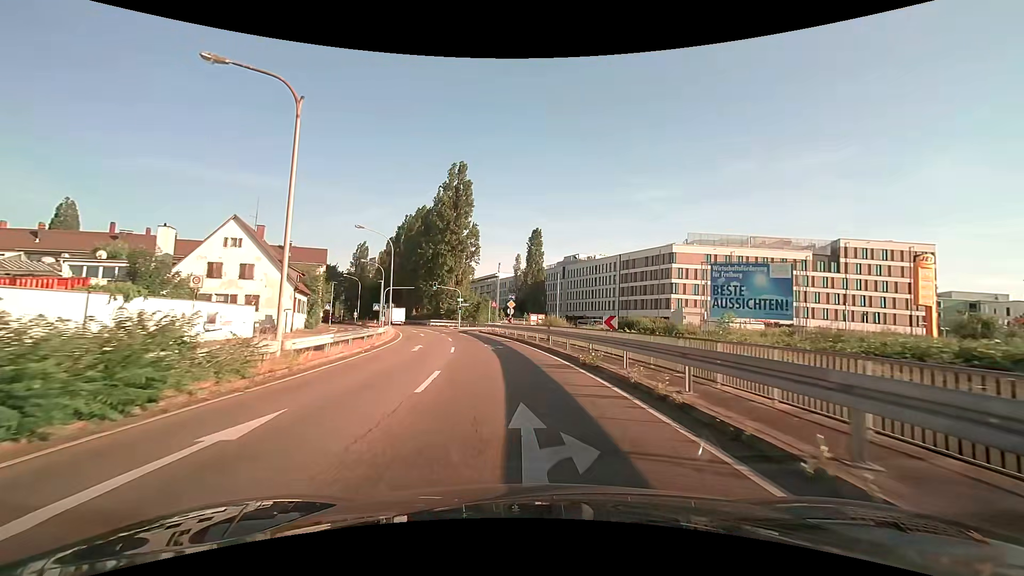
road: trunk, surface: asphalt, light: Day
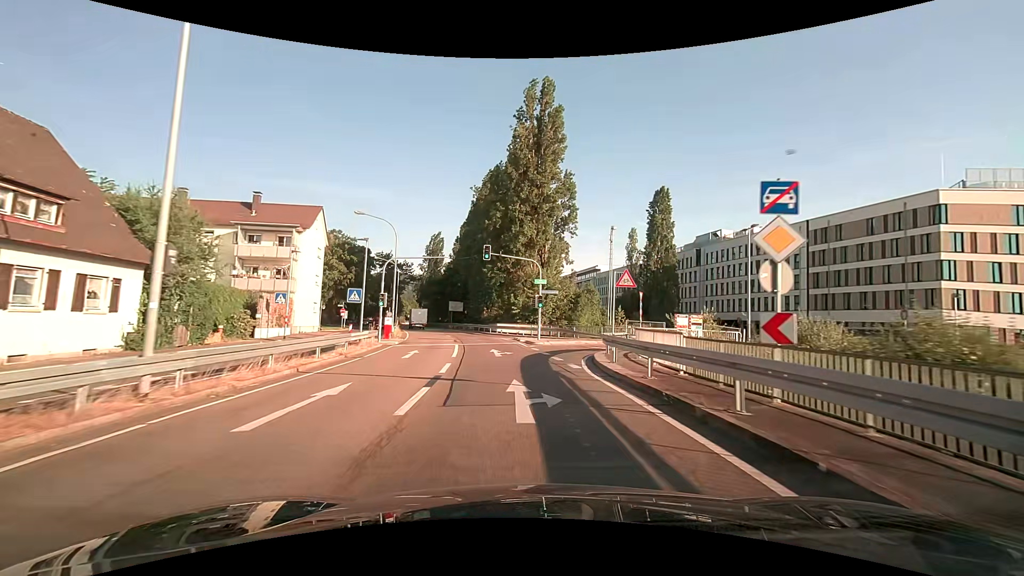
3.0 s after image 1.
(-3.7, +37.1) m; -11°
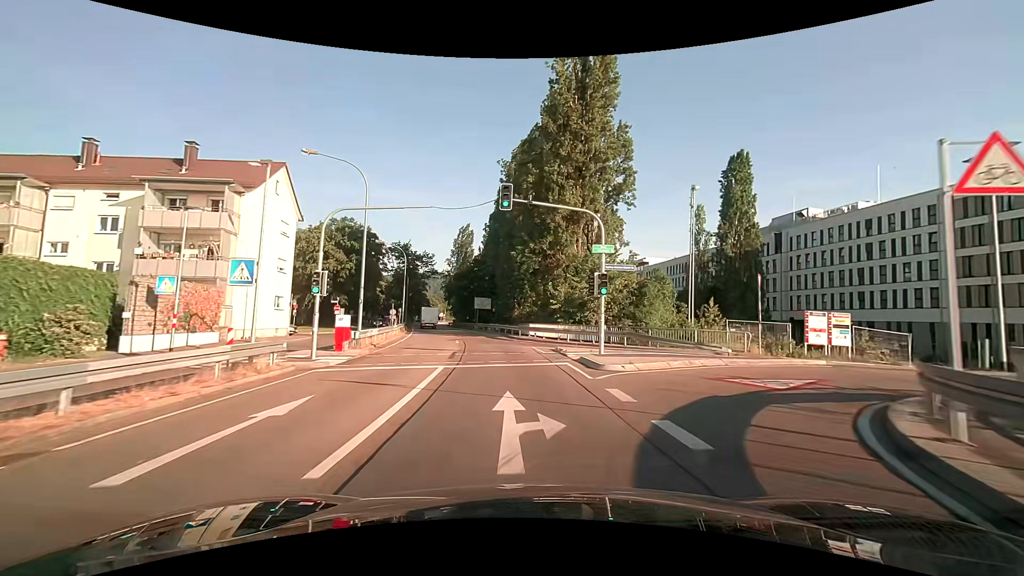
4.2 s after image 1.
(-0.5, +15.0) m; -4°
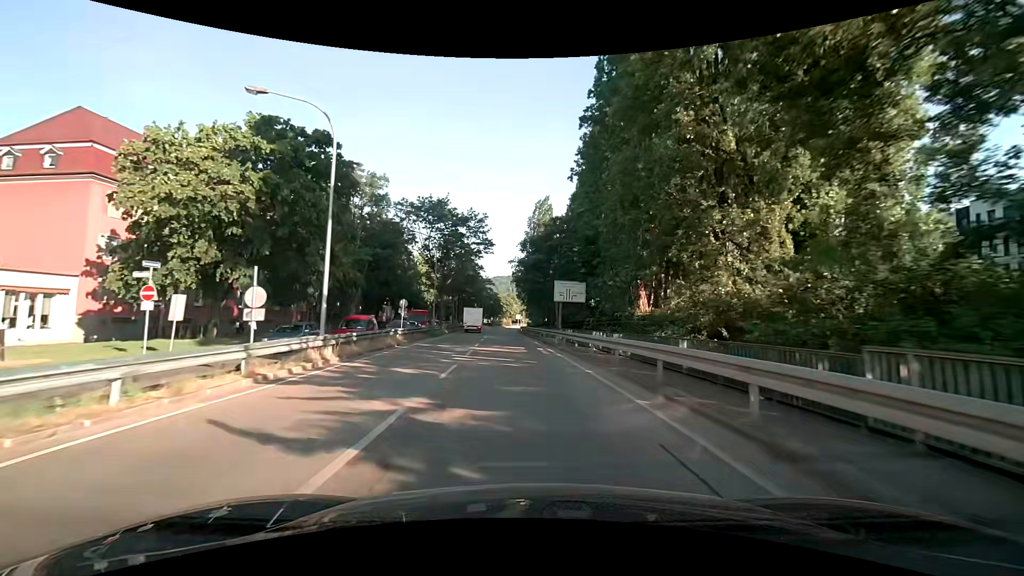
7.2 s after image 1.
(-3.6, +38.0) m; -10°
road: primary
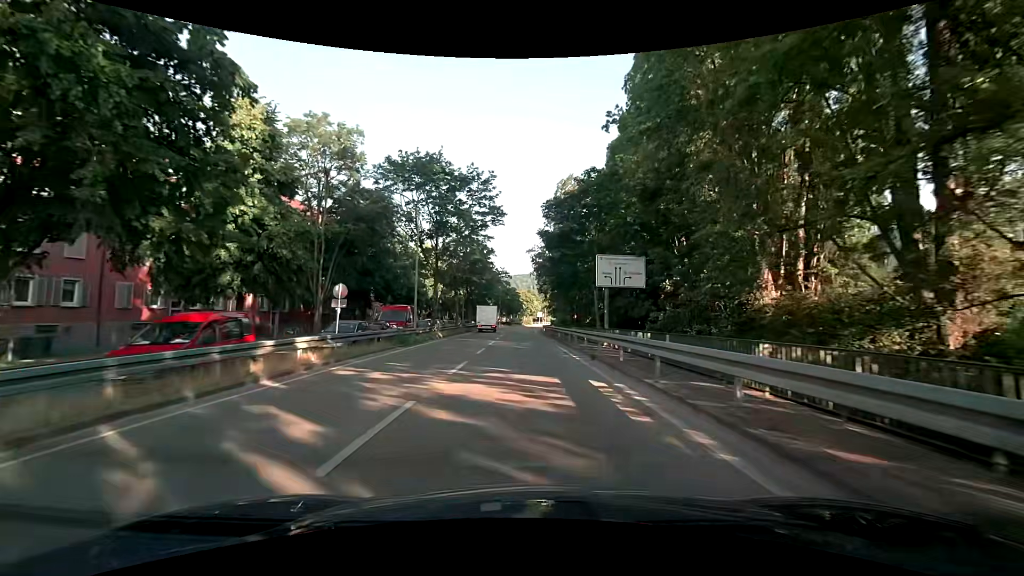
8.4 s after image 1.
(-0.4, +15.5) m; -2°
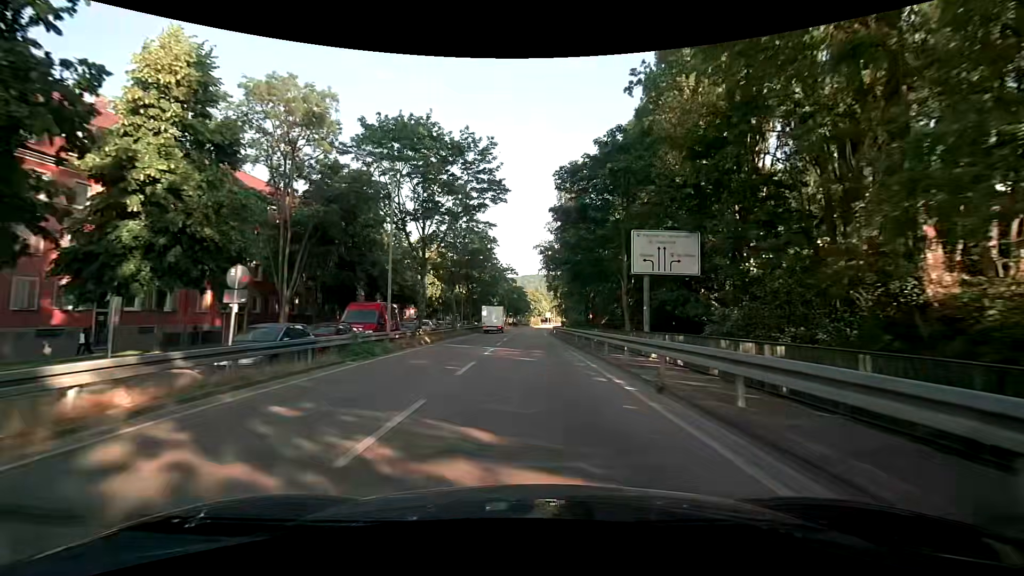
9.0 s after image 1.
(-0.1, +7.8) m; -1°
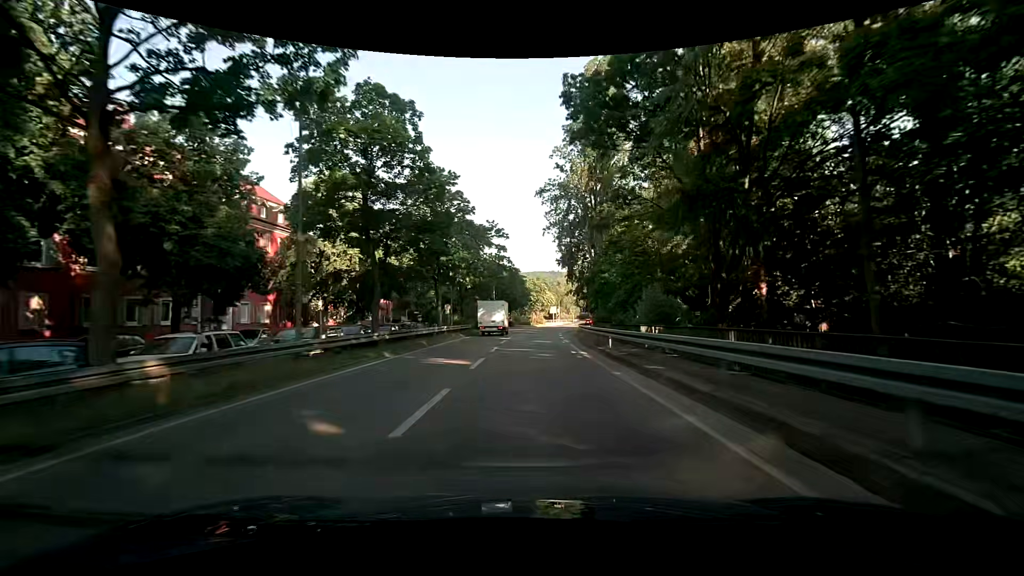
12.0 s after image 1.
(-0.2, +38.9) m; +1°
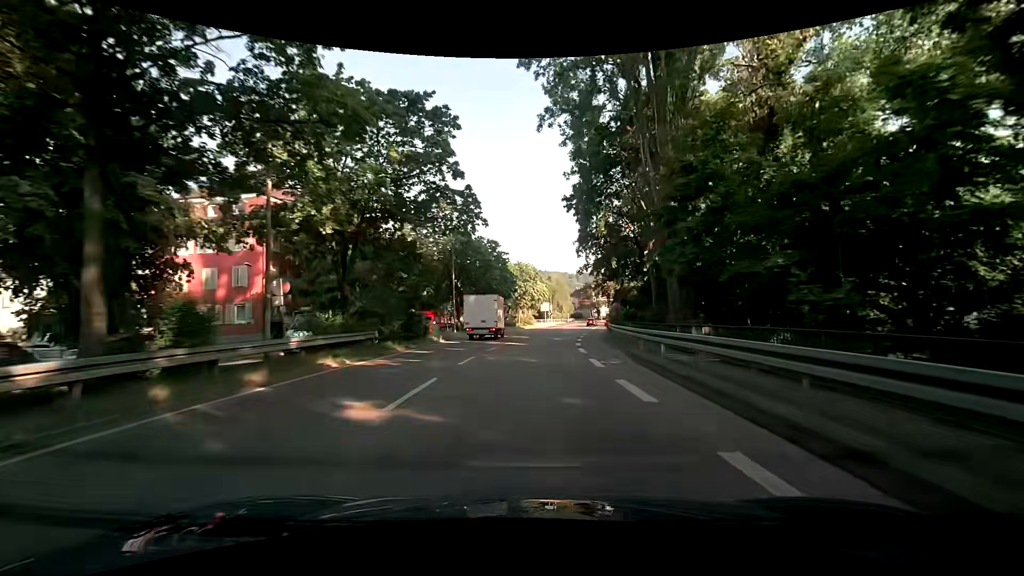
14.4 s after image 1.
(+0.1, +30.2) m; +1°
